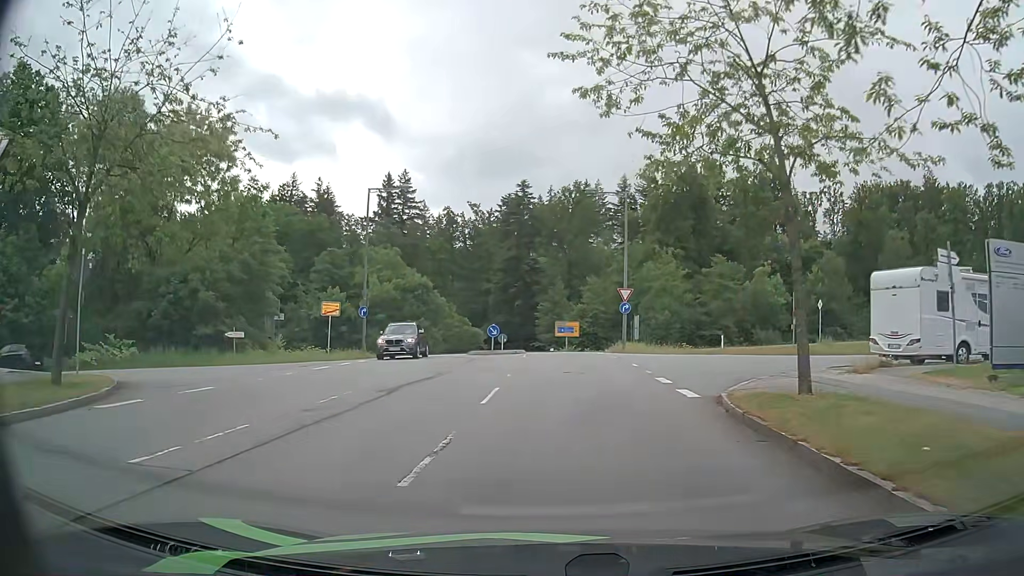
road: residential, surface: asphalt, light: Day
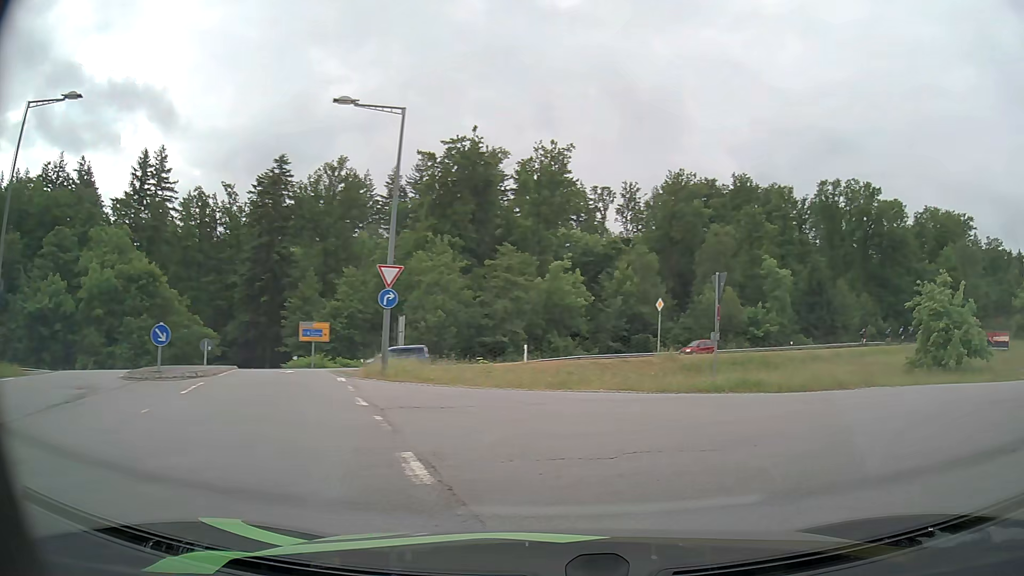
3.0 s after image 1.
(+0.7, +15.4) m; +17°
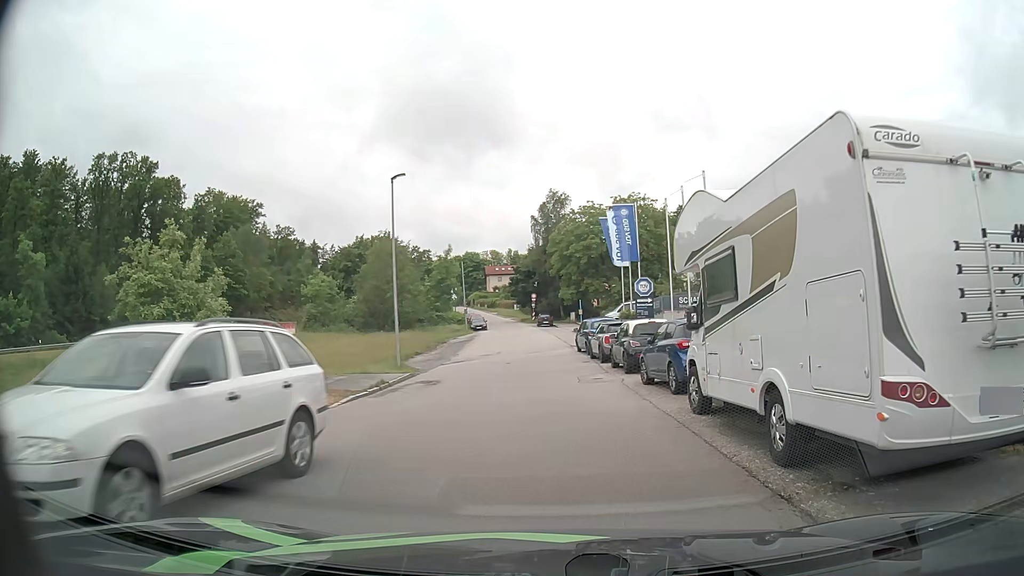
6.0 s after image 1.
(+7.4, +10.7) m; +64°
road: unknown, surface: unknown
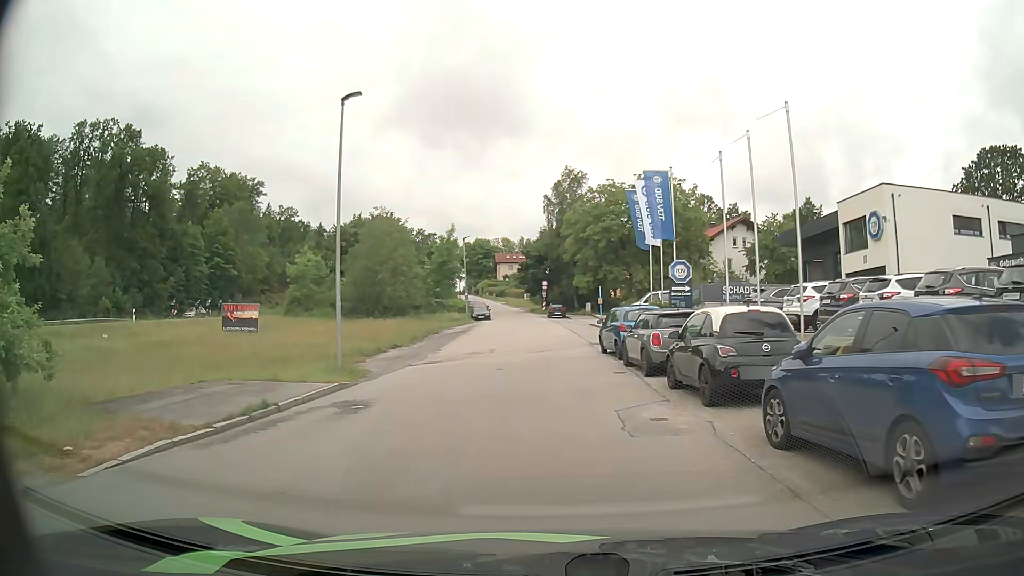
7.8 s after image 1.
(+0.1, +8.9) m; 0°
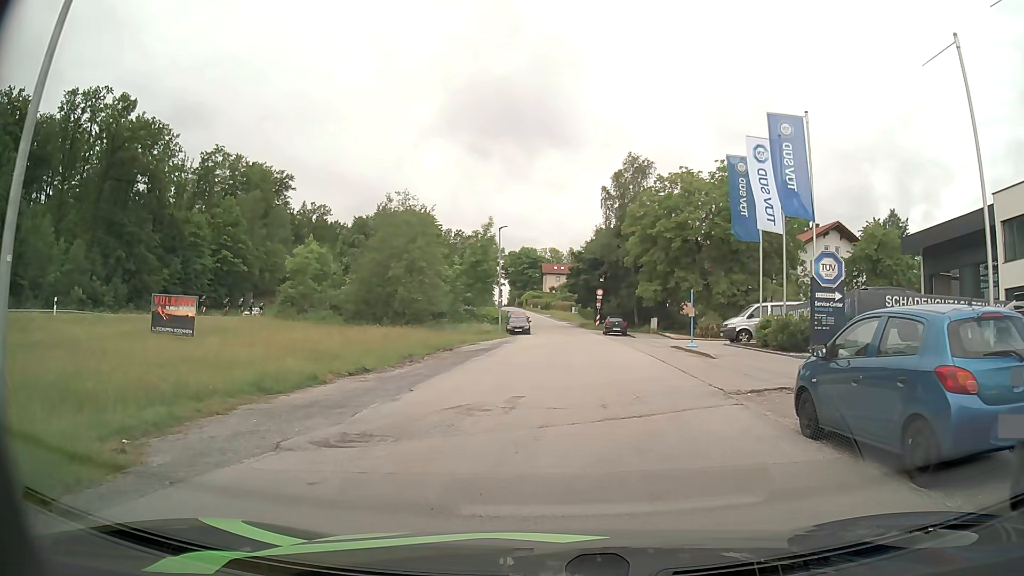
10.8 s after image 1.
(-0.7, +14.0) m; -5°
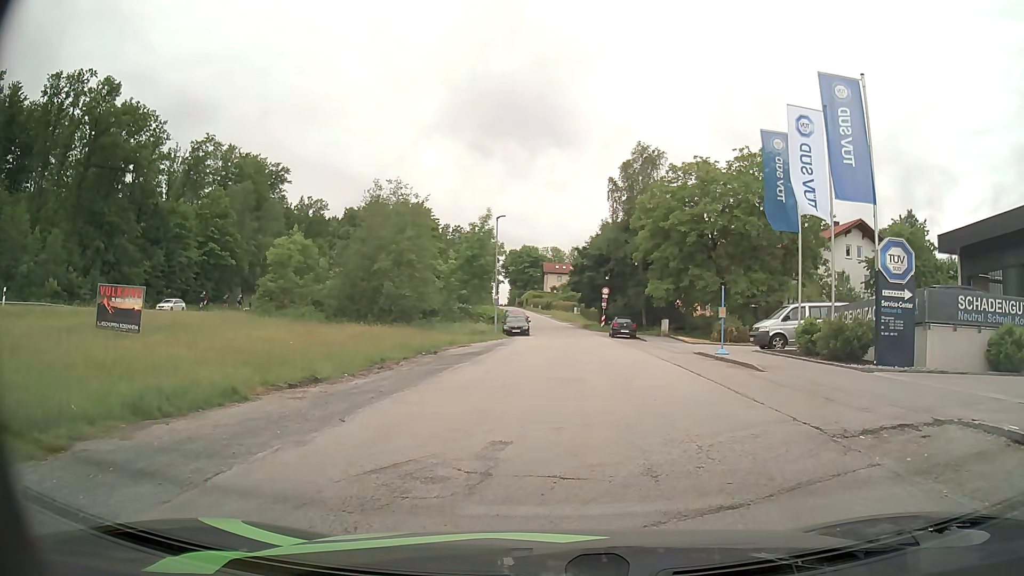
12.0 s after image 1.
(0.0, +4.7) m; +1°
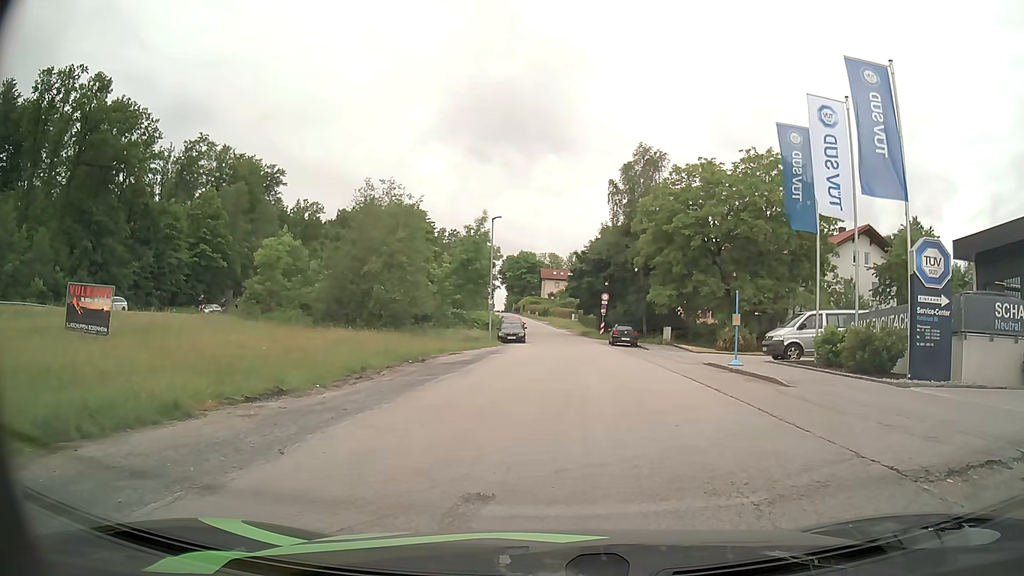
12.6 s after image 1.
(0.0, +2.1) m; -2°
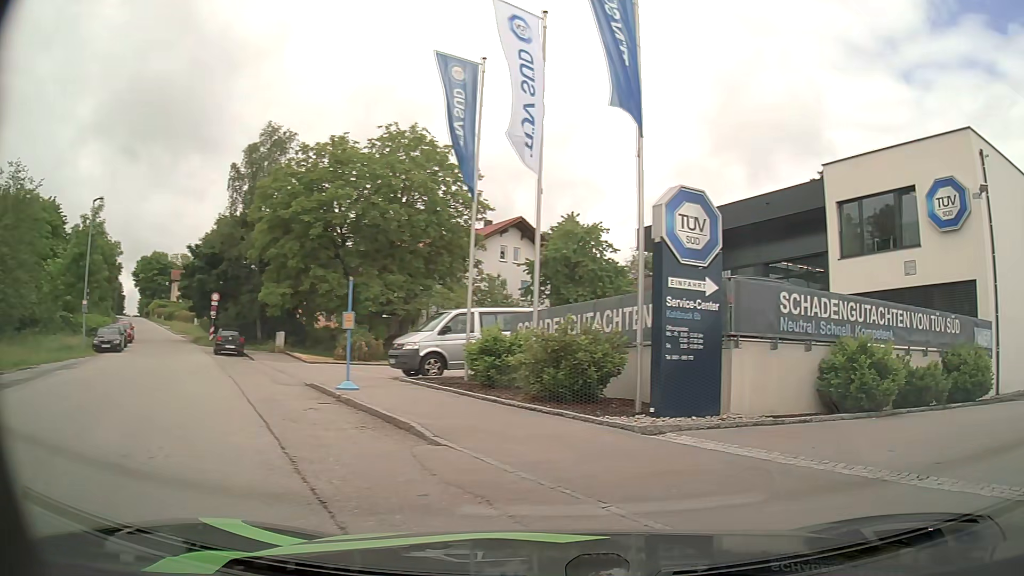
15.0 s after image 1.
(+1.4, +7.1) m; +35°
